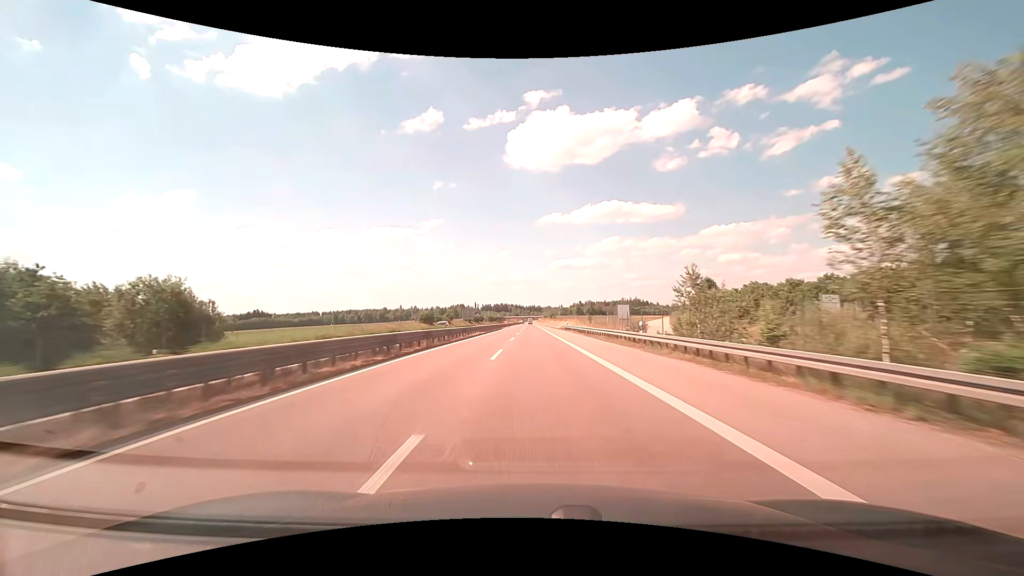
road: trunk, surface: asphalt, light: Day
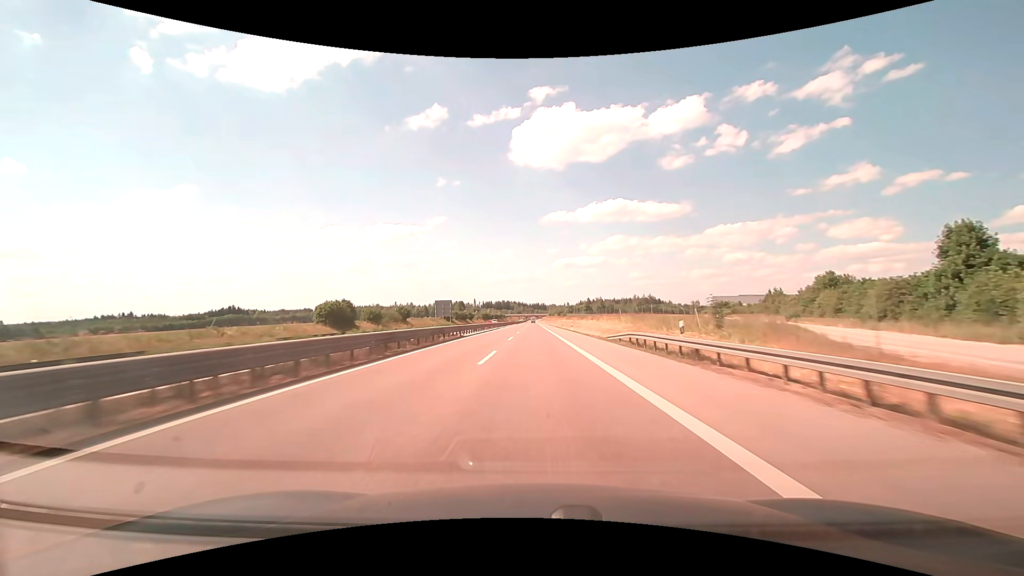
(-0.4, +56.1) m; -1°
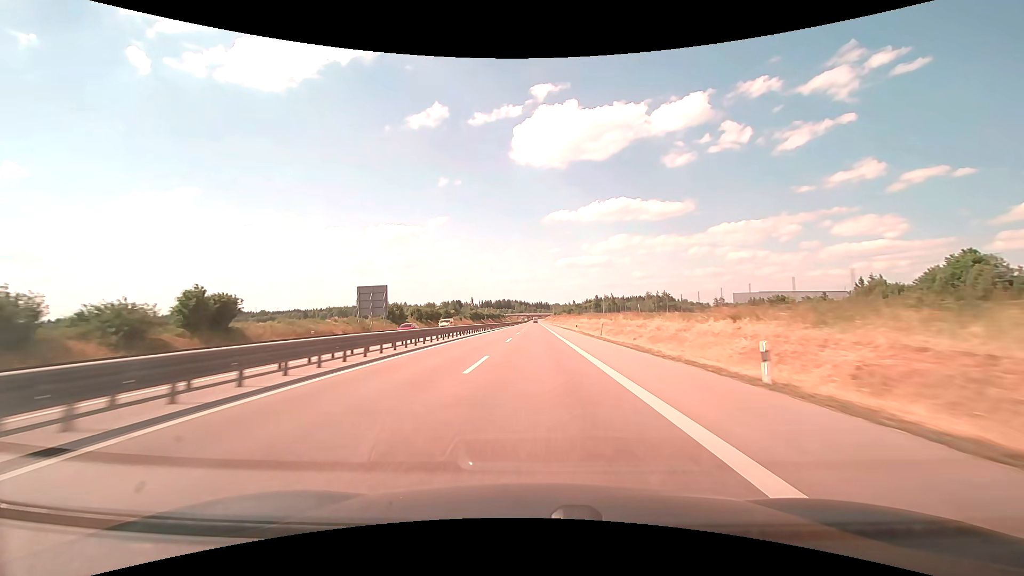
(-0.1, +56.4) m; 0°
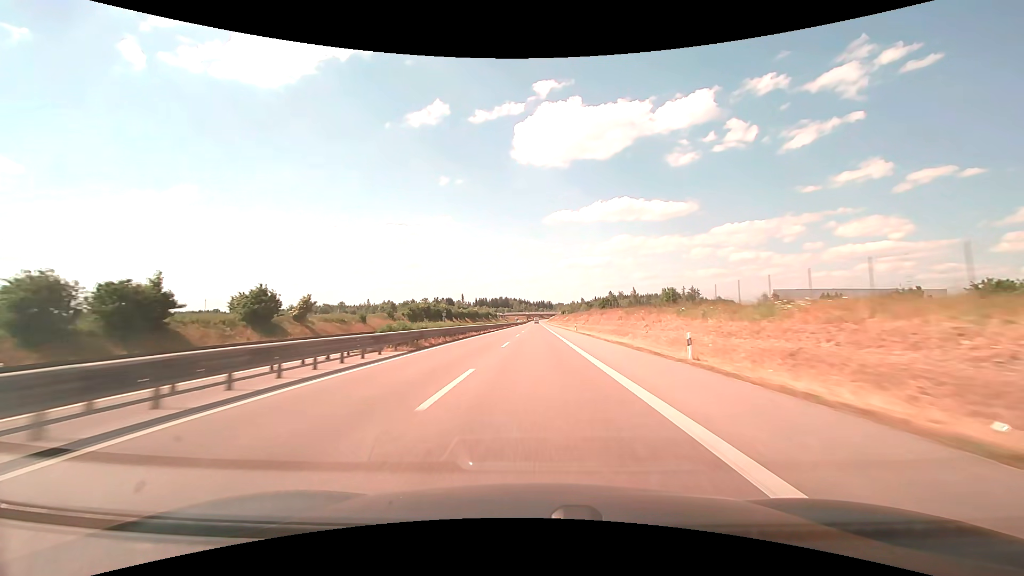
(0.0, +94.5) m; 0°
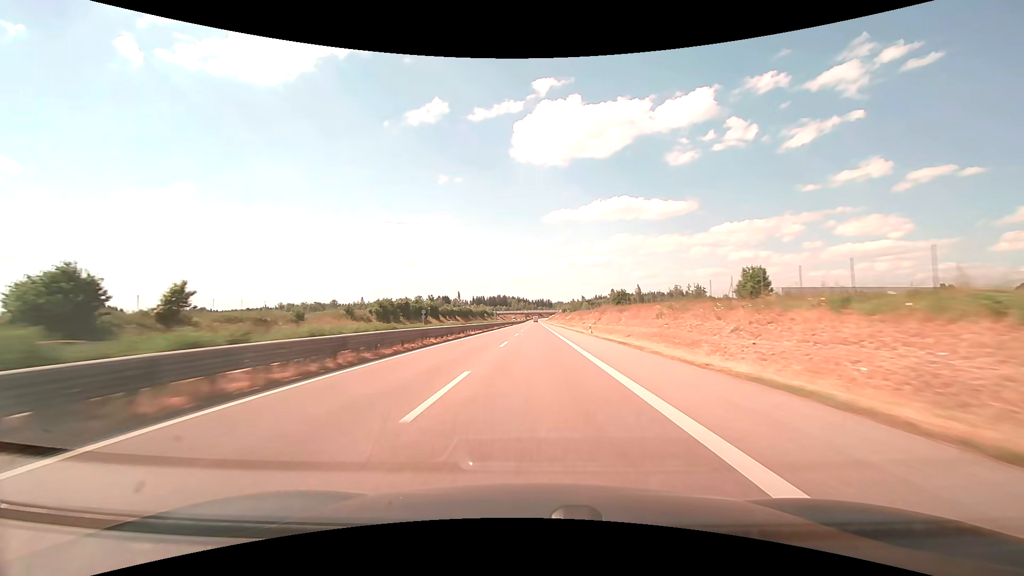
(0.0, +18.9) m; 0°
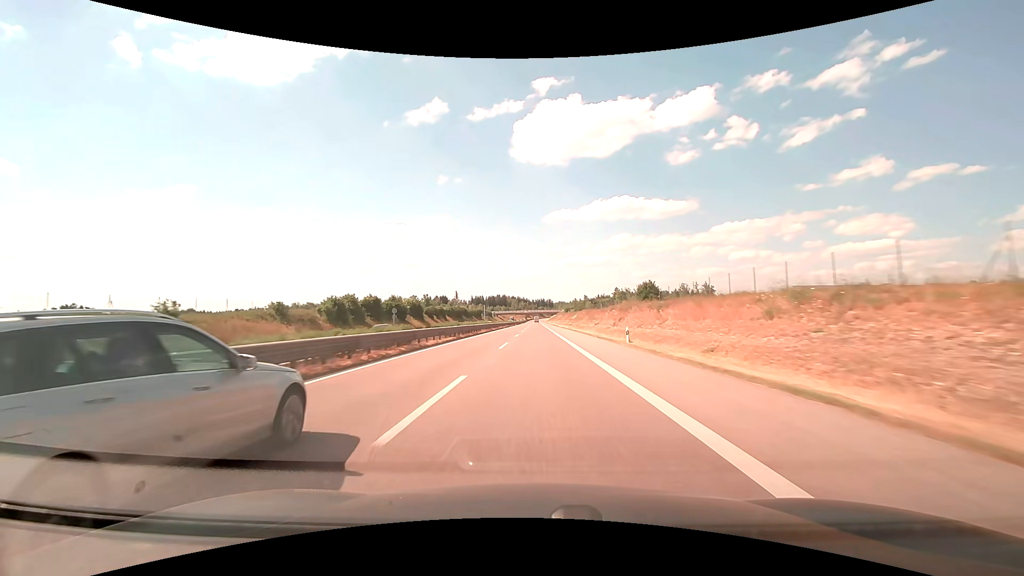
(0.0, +19.0) m; 0°
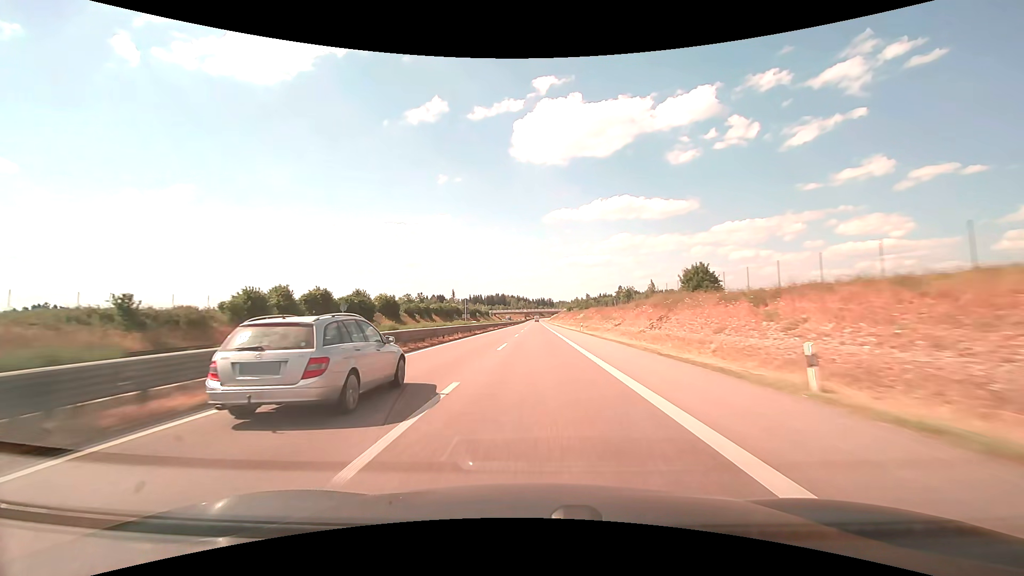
(0.0, +19.0) m; 0°
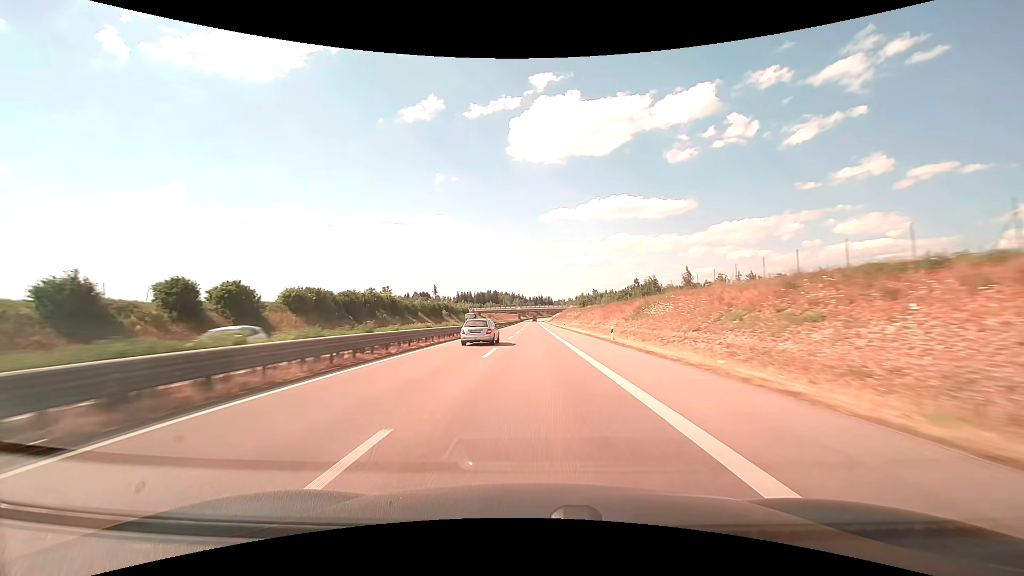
(+0.2, +76.1) m; 0°
(0, +10) (0, +20) (0, +30) (0, +40) (0, +50) (0, +60) (0, +70) (0, +80) (0, +90) (0, +100) m
